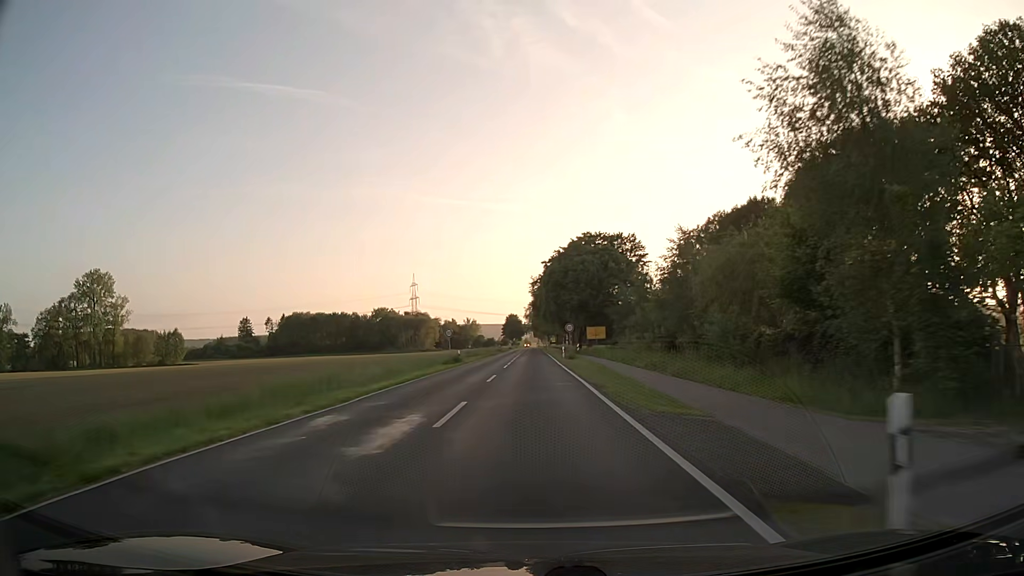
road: secondary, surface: asphalt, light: Day
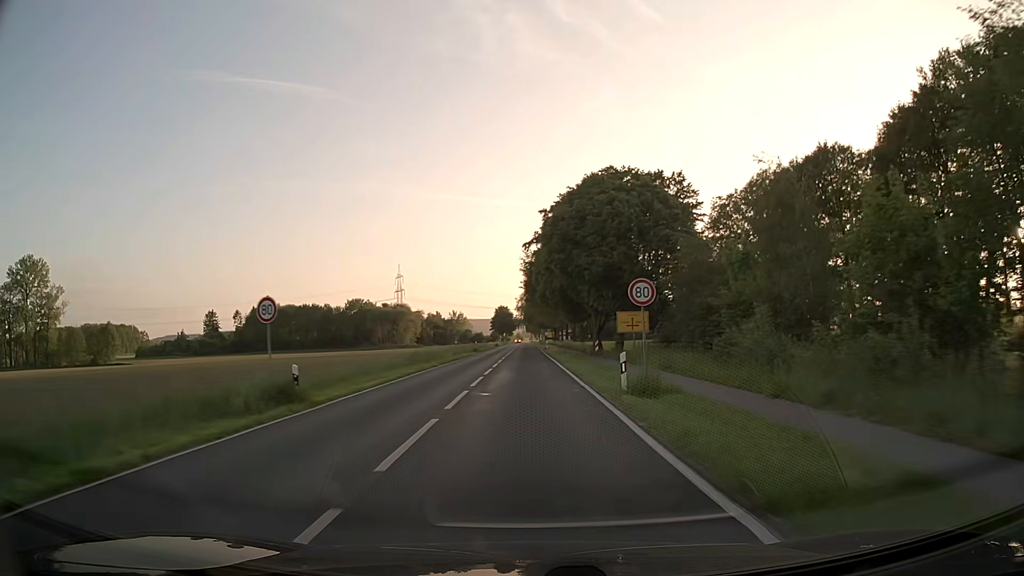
(+0.2, +33.6) m; +1°
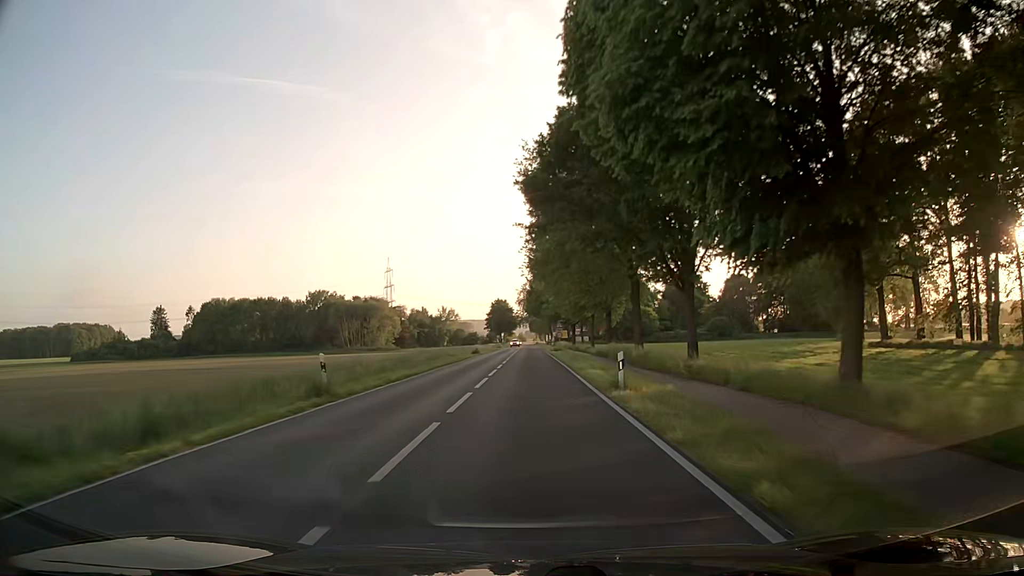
(-0.5, +54.5) m; 0°
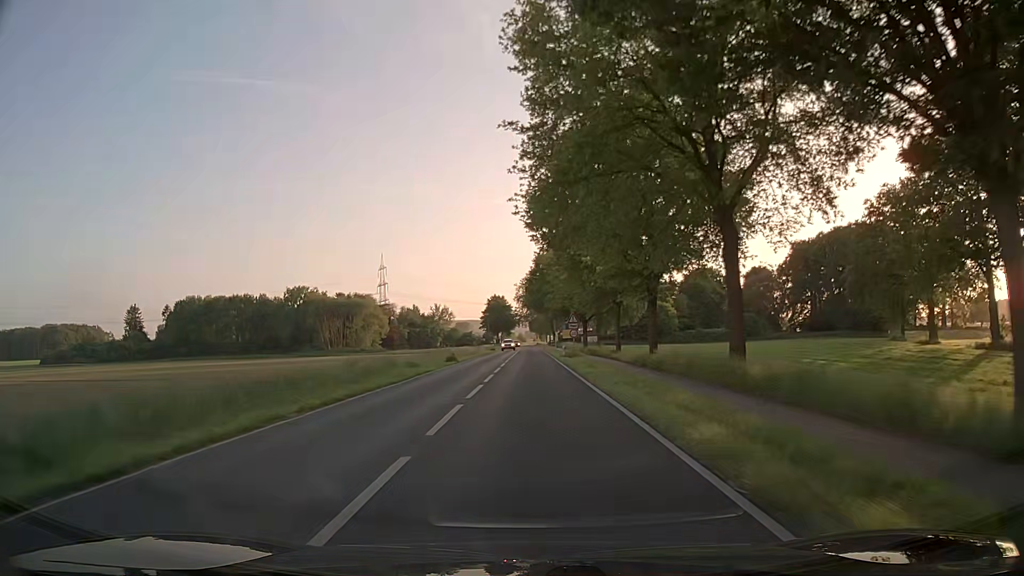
(0.0, +20.9) m; 0°
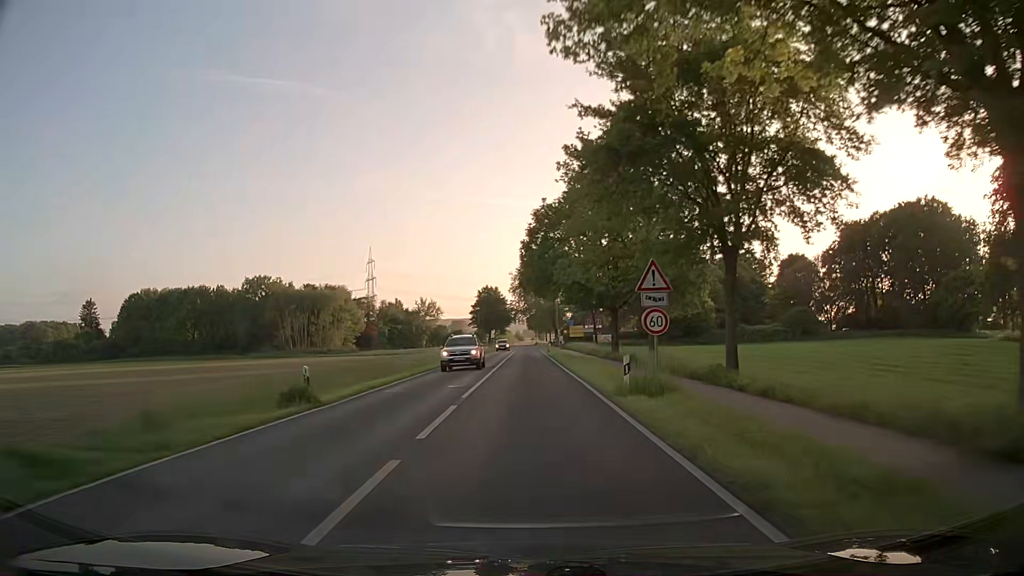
(+0.1, +30.2) m; 0°
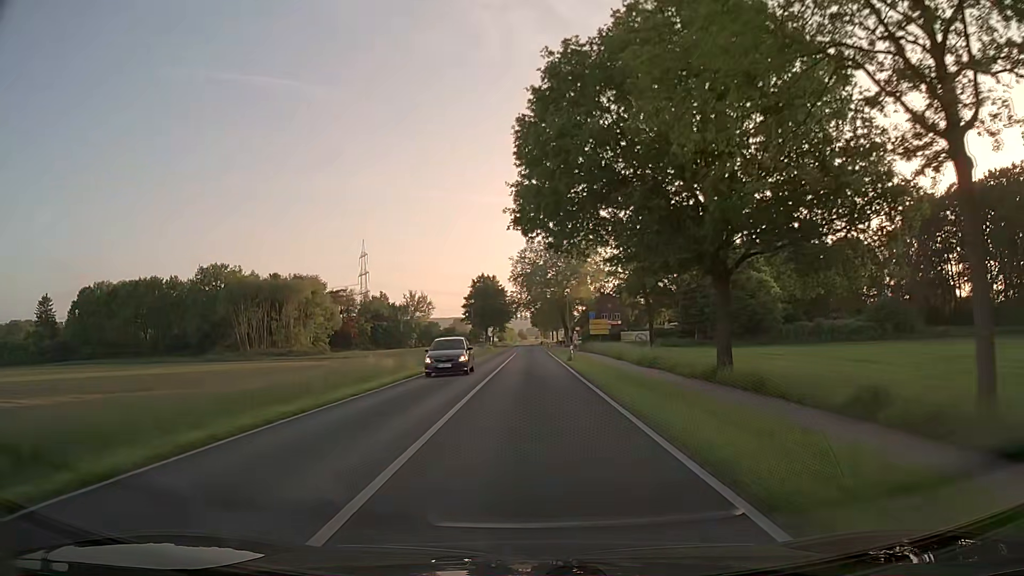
(-0.1, +28.7) m; 0°
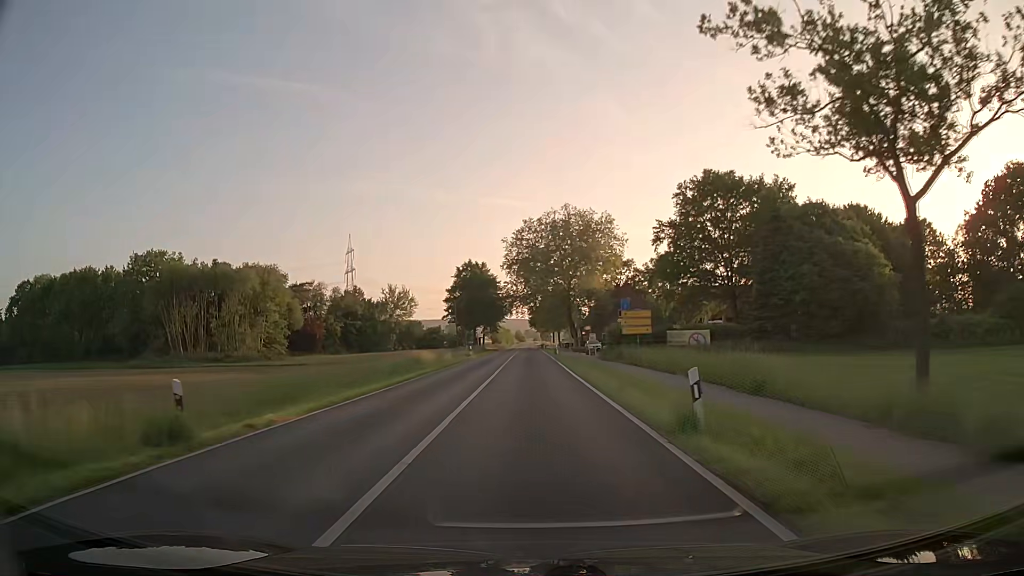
(-0.1, +27.7) m; 0°
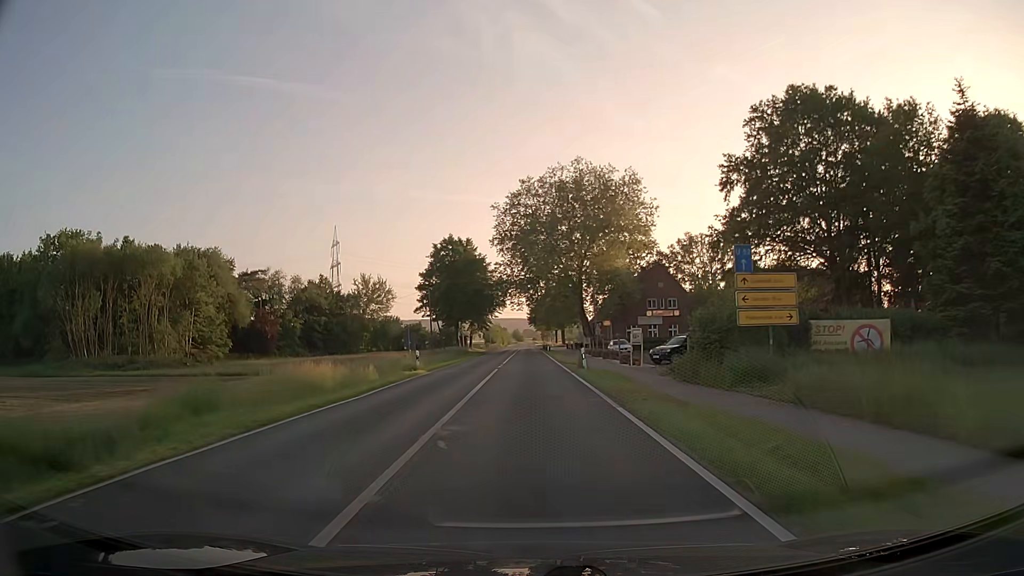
(0.0, +27.8) m; 0°
(0, +10) (0, +20) (0, +30) (0, +40) (0, +50) (0, +60) (0, +70) (0, +80) (0, +90) (0, +100) m
